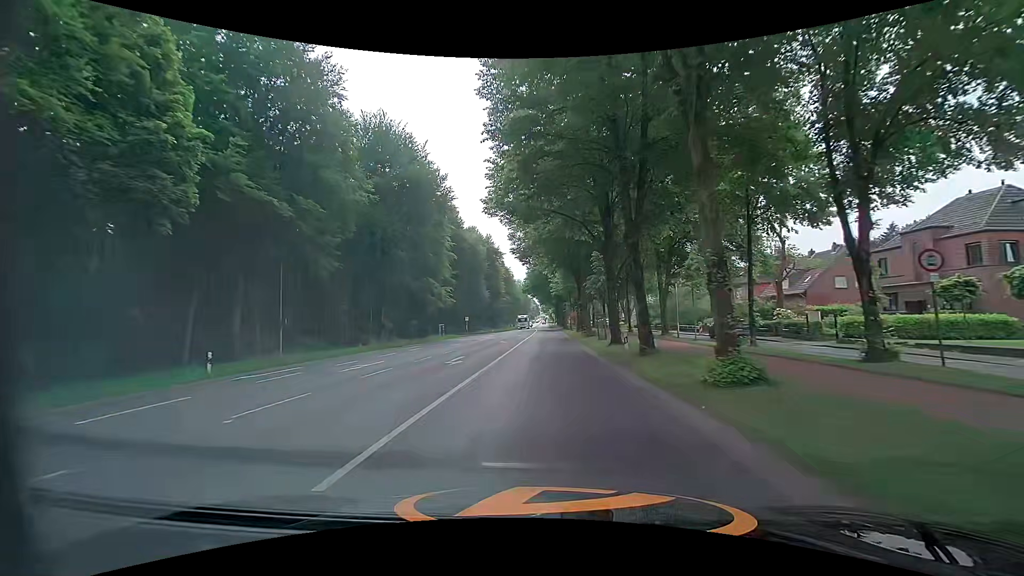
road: primary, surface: asphalt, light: Day
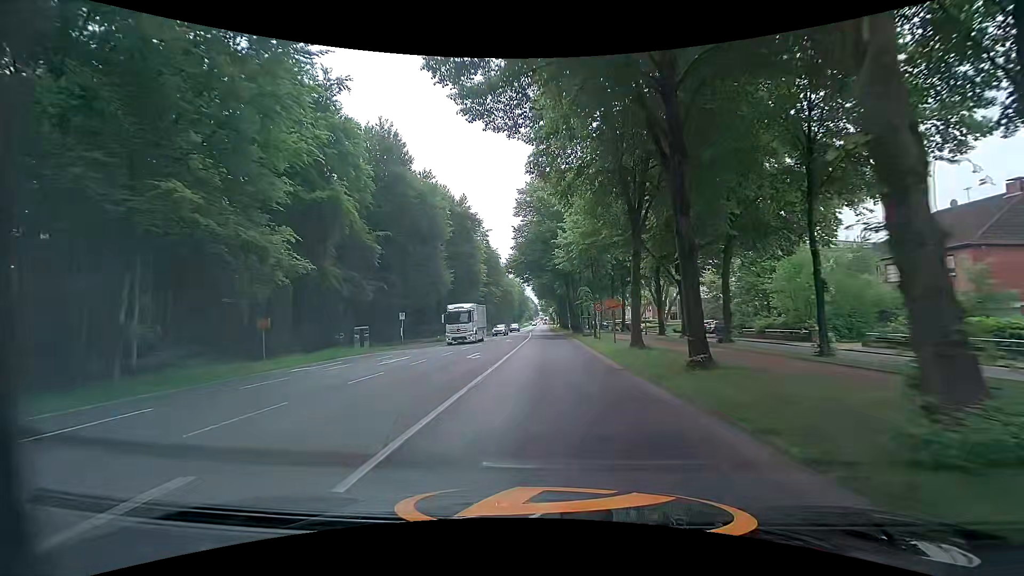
(-0.3, +37.5) m; 0°
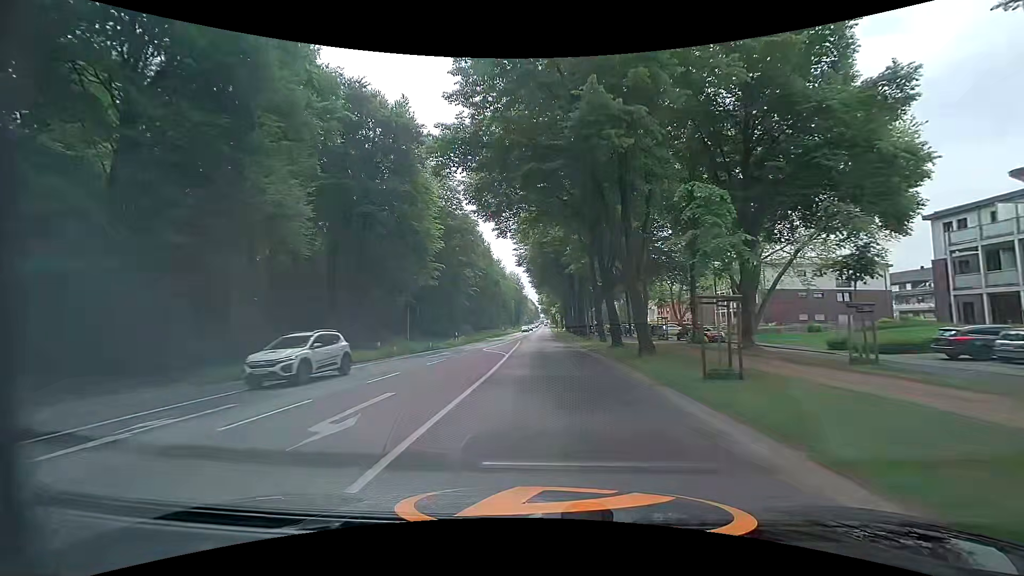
(-0.1, +35.9) m; 0°
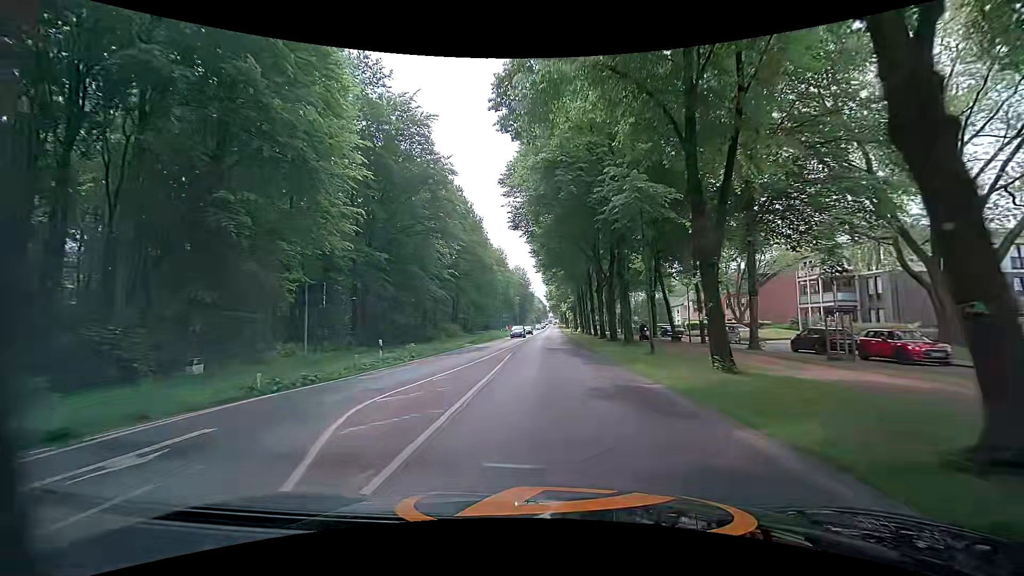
(-0.3, +22.7) m; 0°
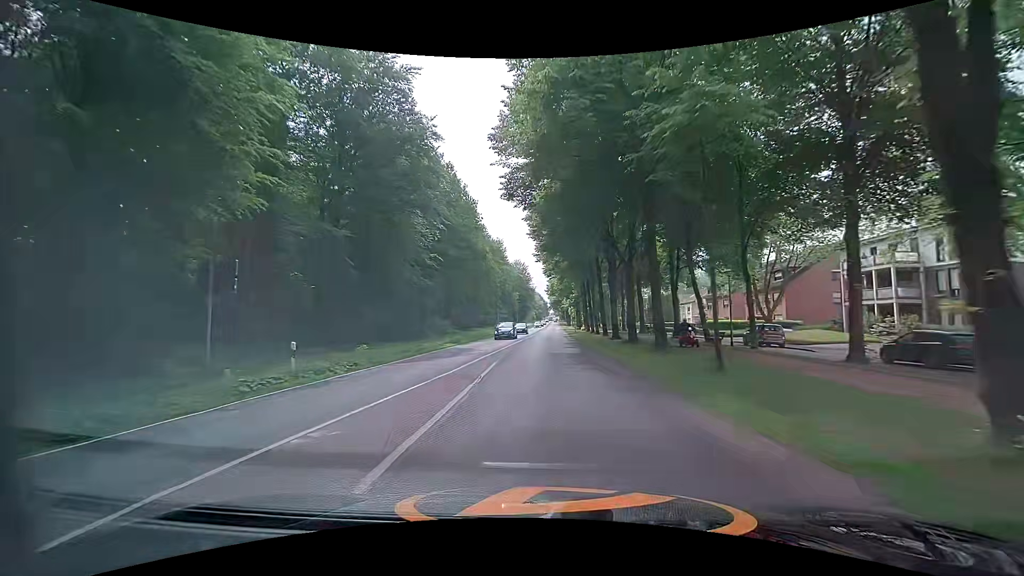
(-0.2, +7.9) m; -2°
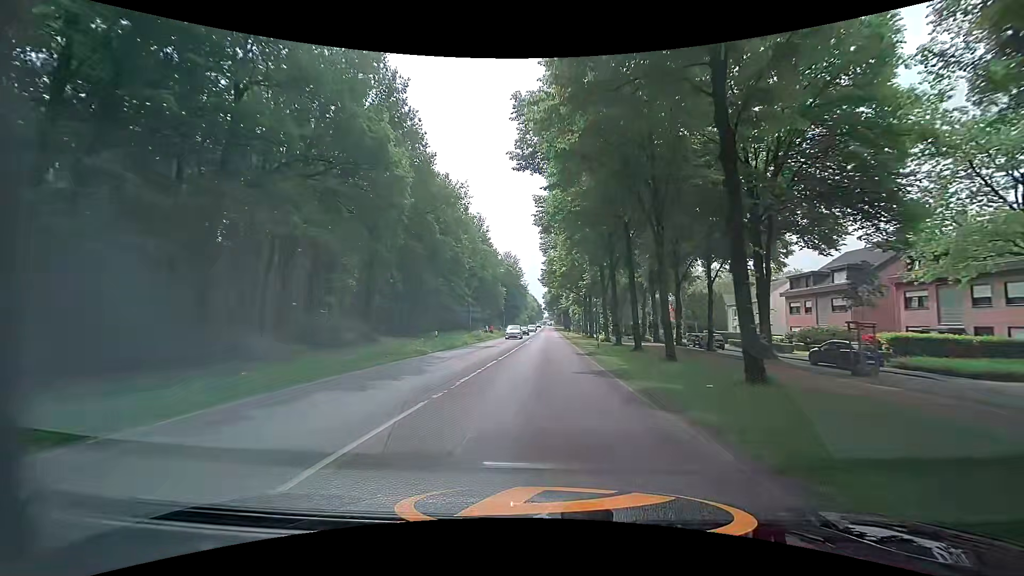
(+0.5, +33.3) m; +2°
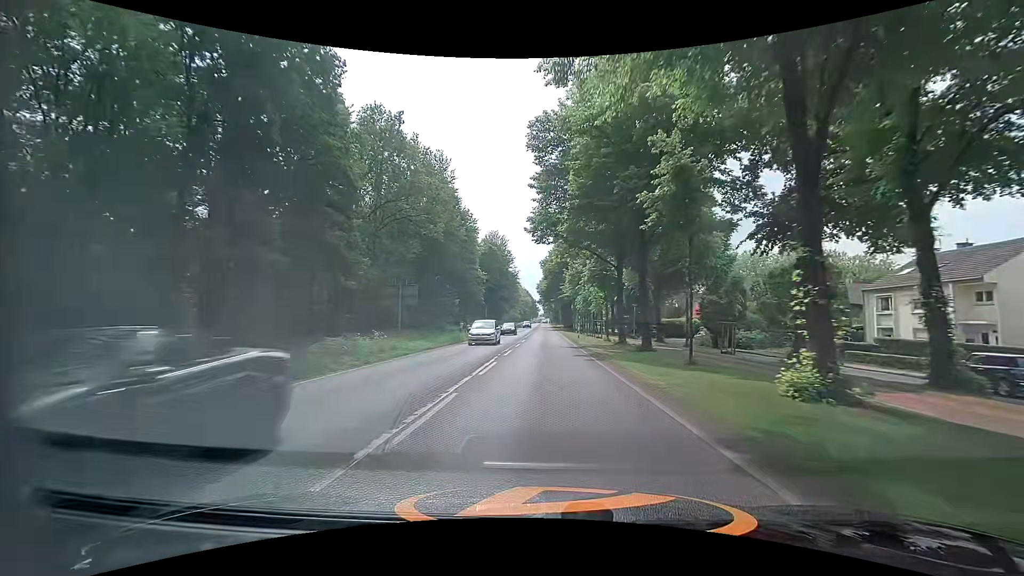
(-0.2, +35.4) m; 0°
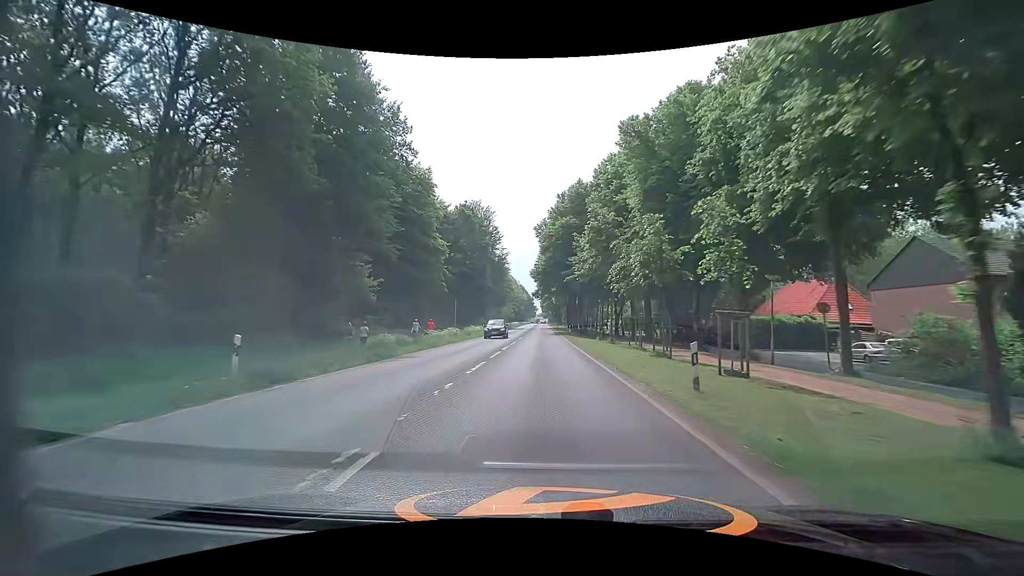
(+0.1, +36.1) m; +1°
(0, +10) (0, +20) (0, +30) (0, +40) (-1, +50) (-1, +60) (-1, +70) (-1, +80) (-1, +90) (-1, +100) m
